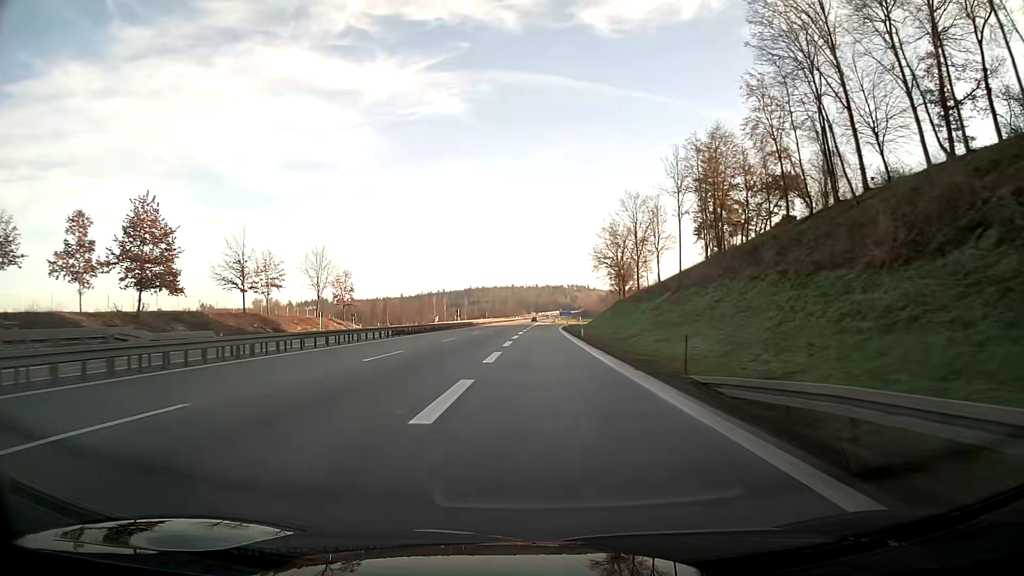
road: motorway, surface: asphalt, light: Day
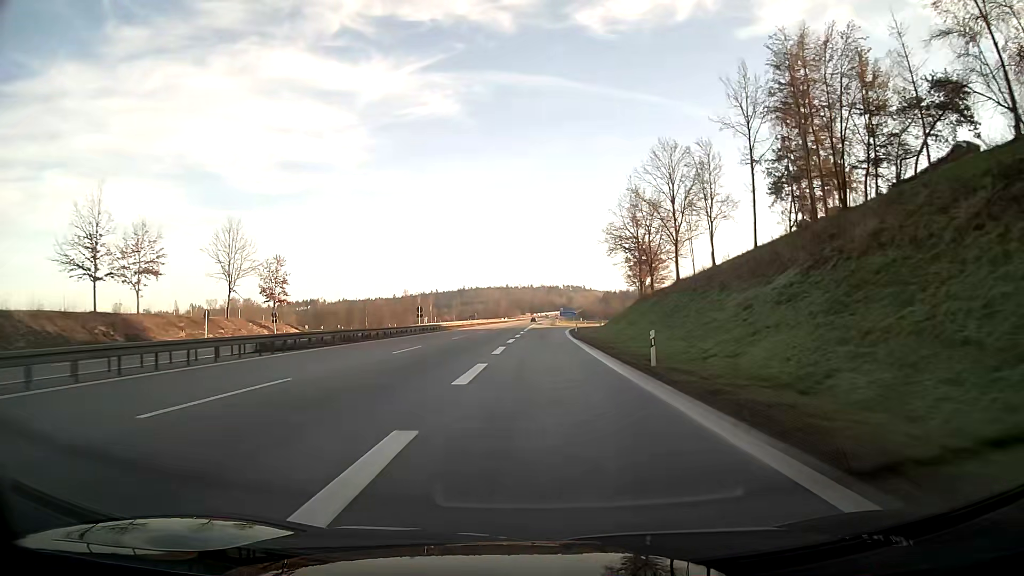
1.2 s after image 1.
(+0.1, +30.4) m; 0°
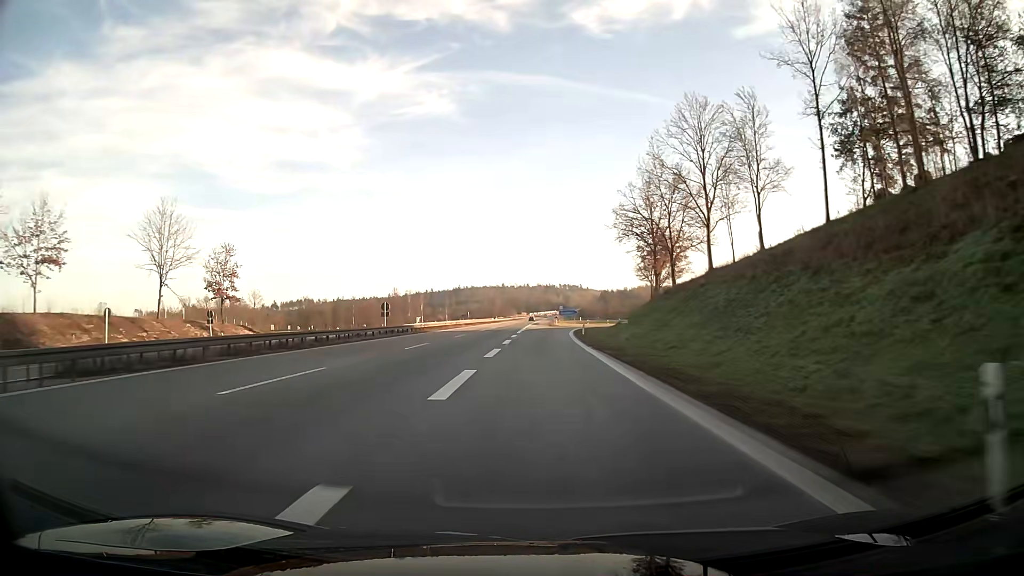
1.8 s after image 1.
(0.0, +14.6) m; 0°
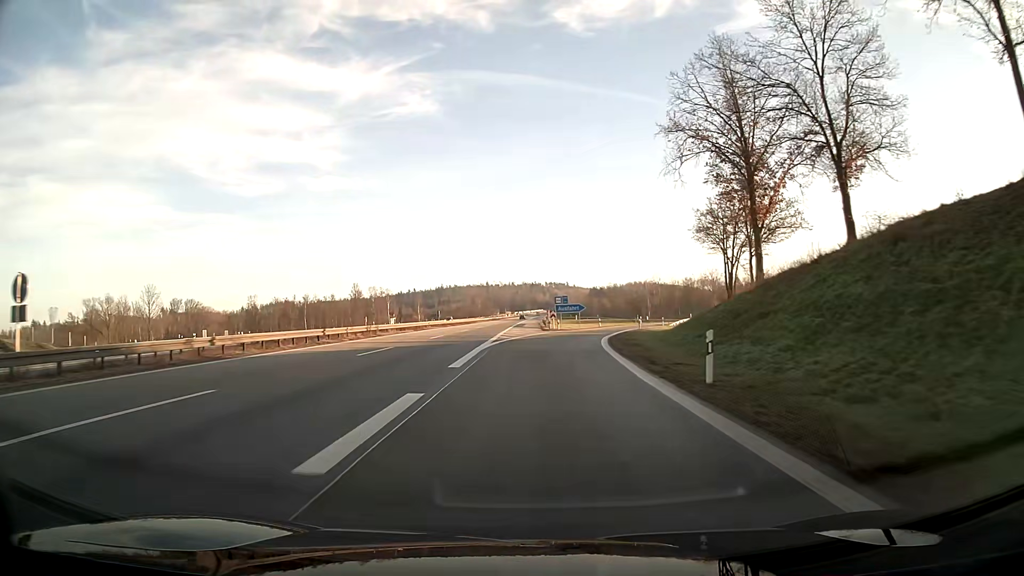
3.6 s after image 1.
(+0.5, +41.0) m; +2°
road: motorway_link
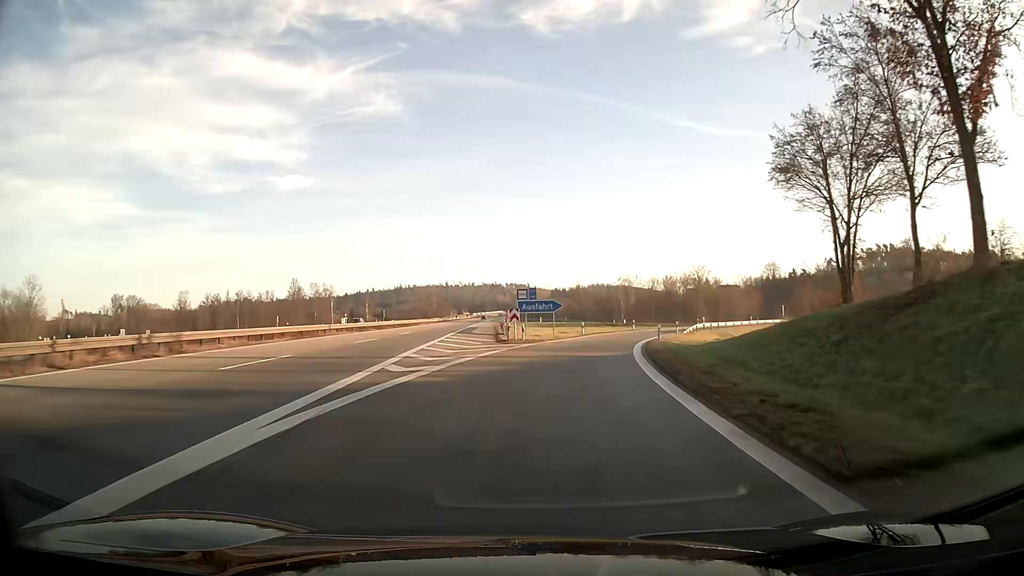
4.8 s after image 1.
(+0.7, +24.5) m; +4°
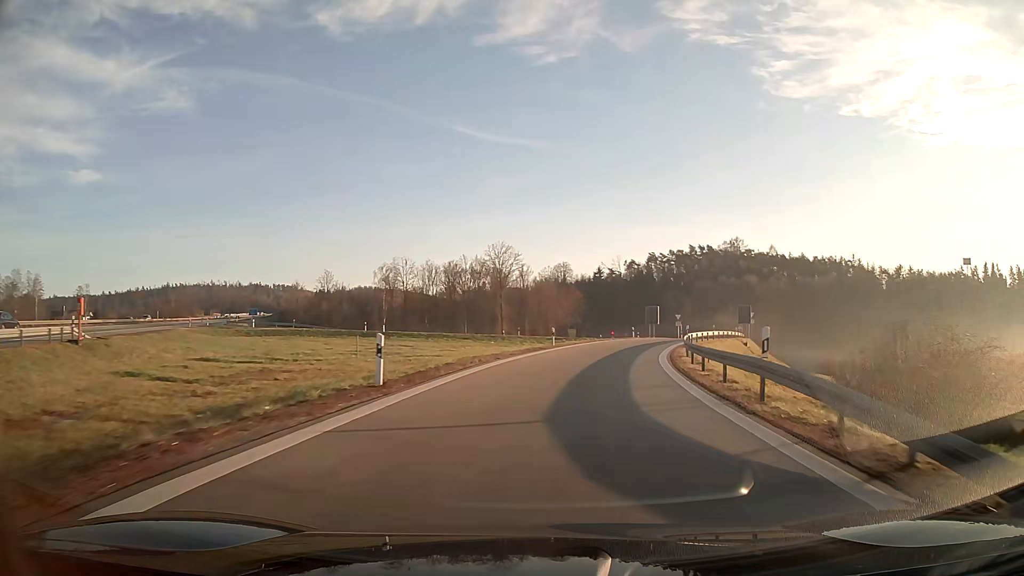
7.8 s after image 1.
(+8.5, +53.5) m; +20°
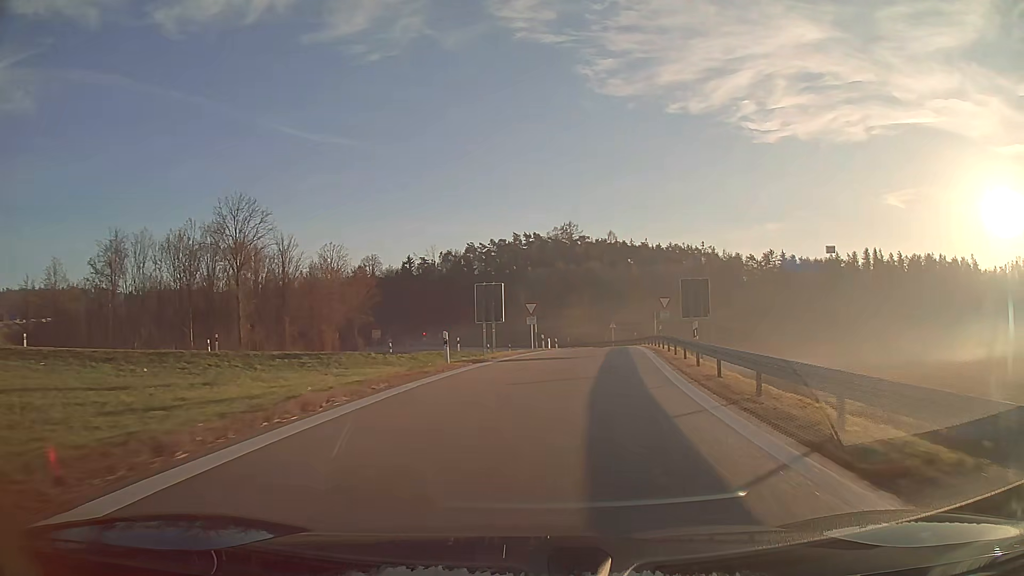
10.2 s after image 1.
(+5.7, +41.0) m; +15°
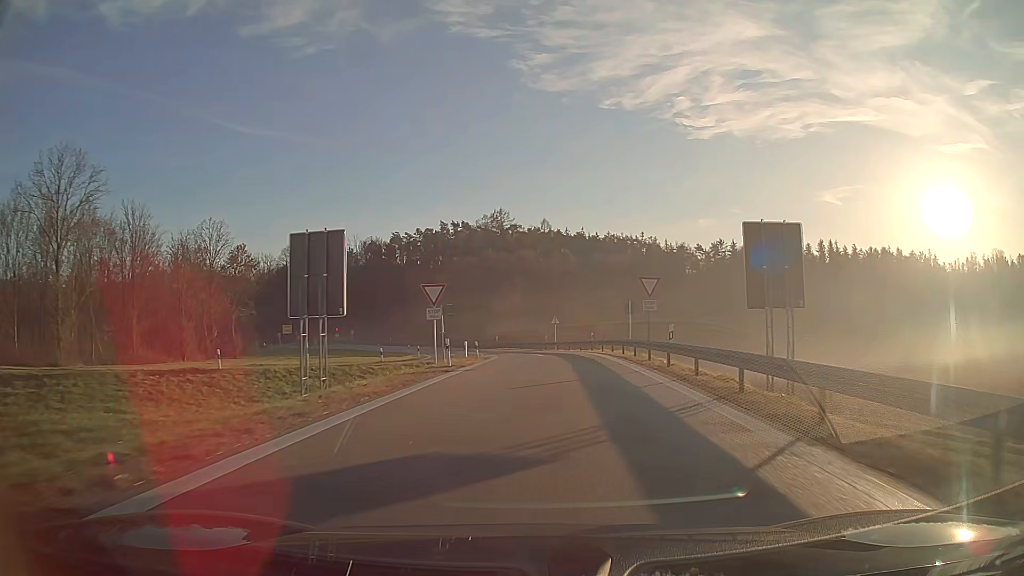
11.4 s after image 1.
(+0.9, +19.4) m; +5°
